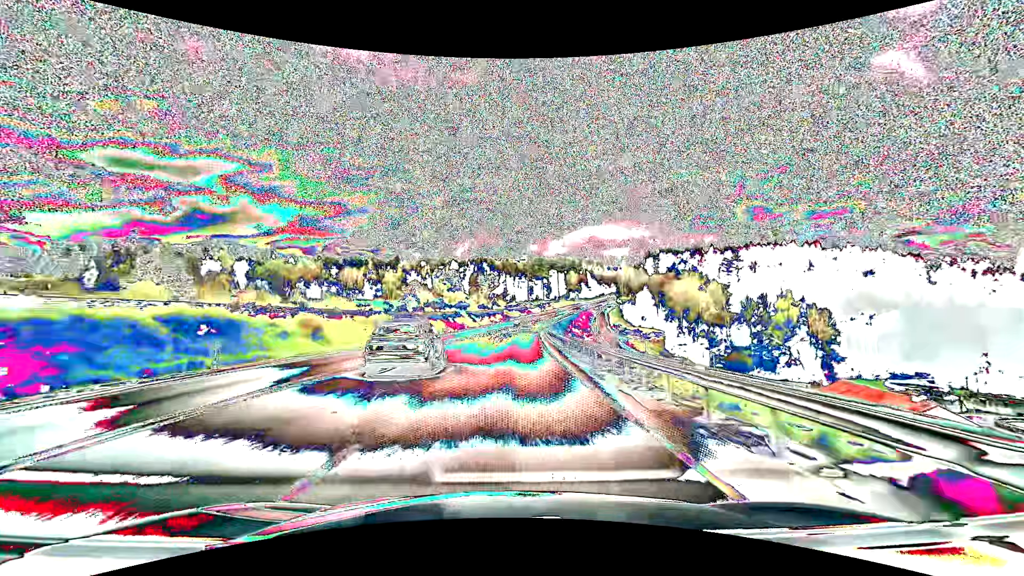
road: primary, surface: asphalt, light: Day
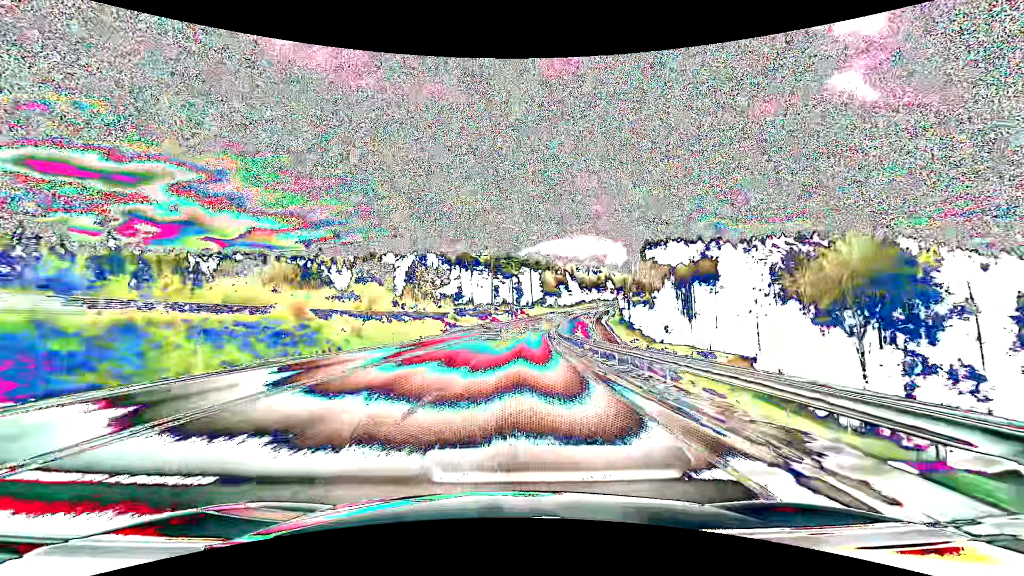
(+2.7, +78.6) m; +4°
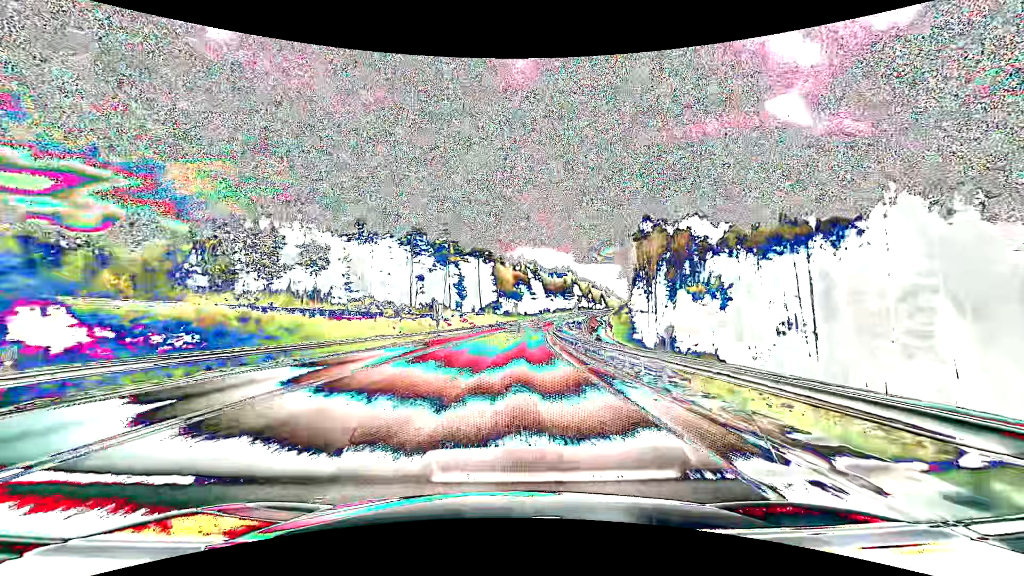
(+3.8, +78.1) m; +6°
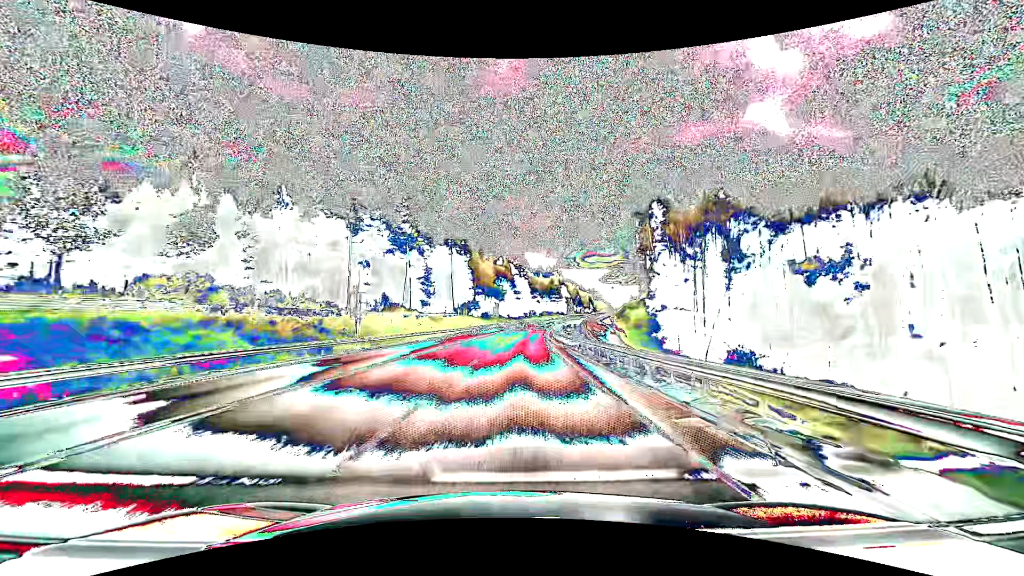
(+0.6, +31.2) m; +2°
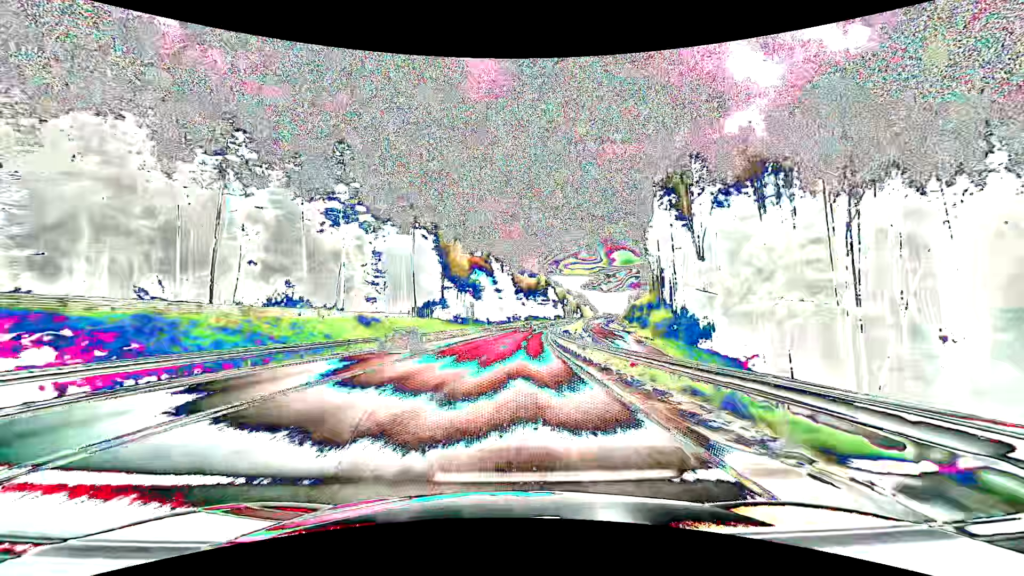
(+0.4, +31.2) m; +2°
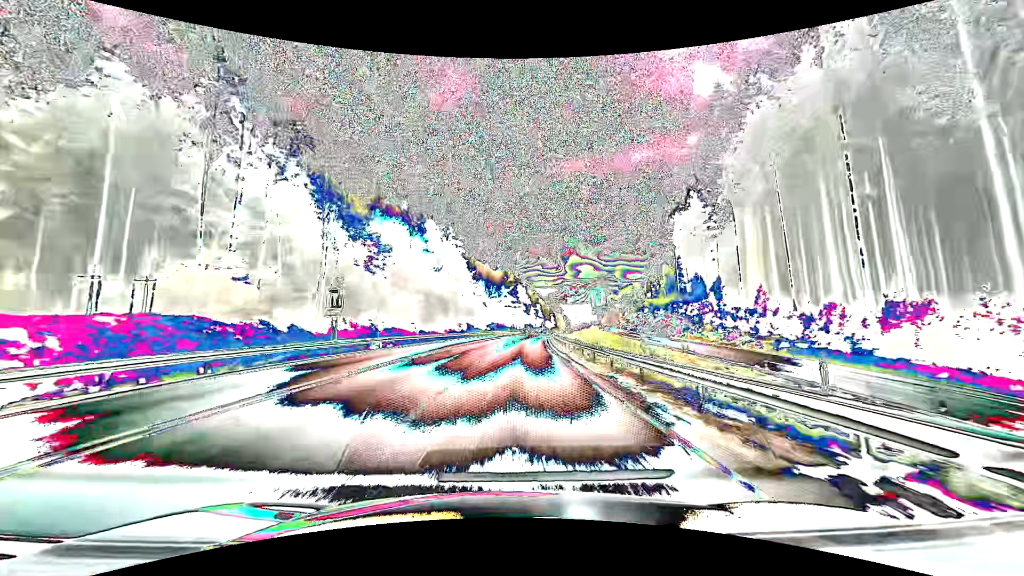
(+2.5, +62.2) m; +4°
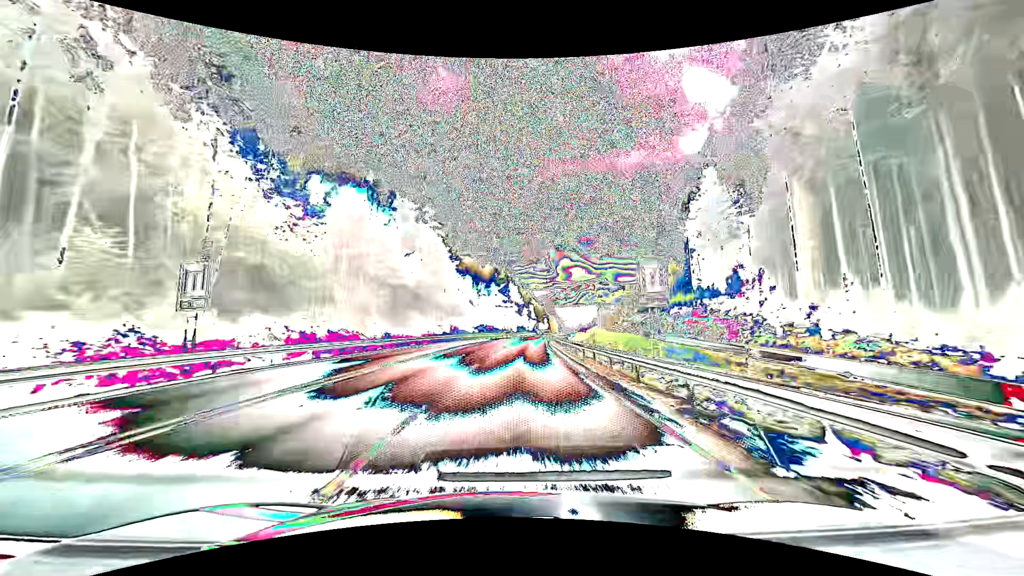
(+0.2, +15.5) m; +1°
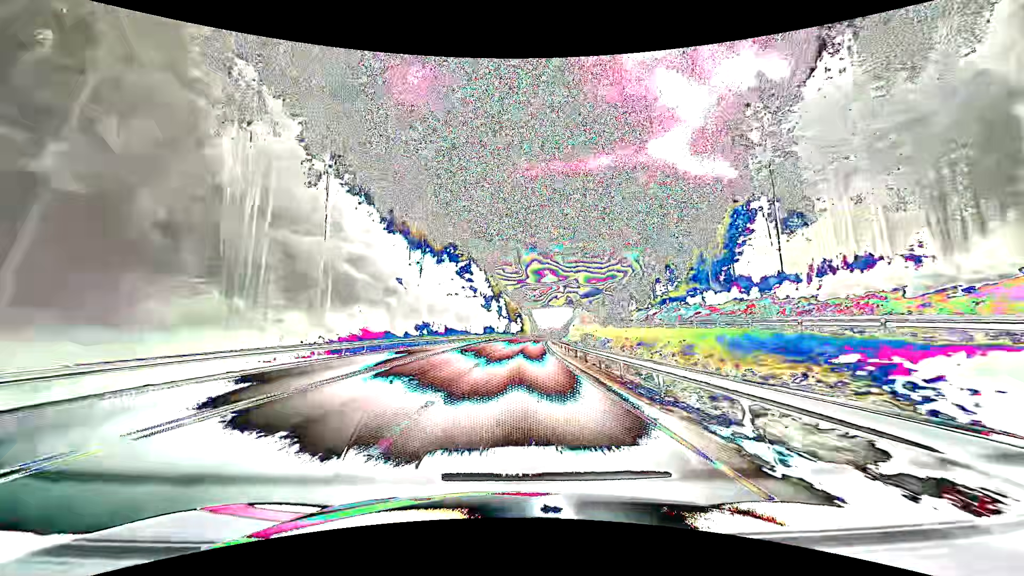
(+1.3, +46.7) m; +3°
(0, +10) (0, +20) (+1, +30) (+1, +40) (+2, +50) (+2, +60) (+3, +70) (+4, +80) (+5, +90) (+6, +100) m
